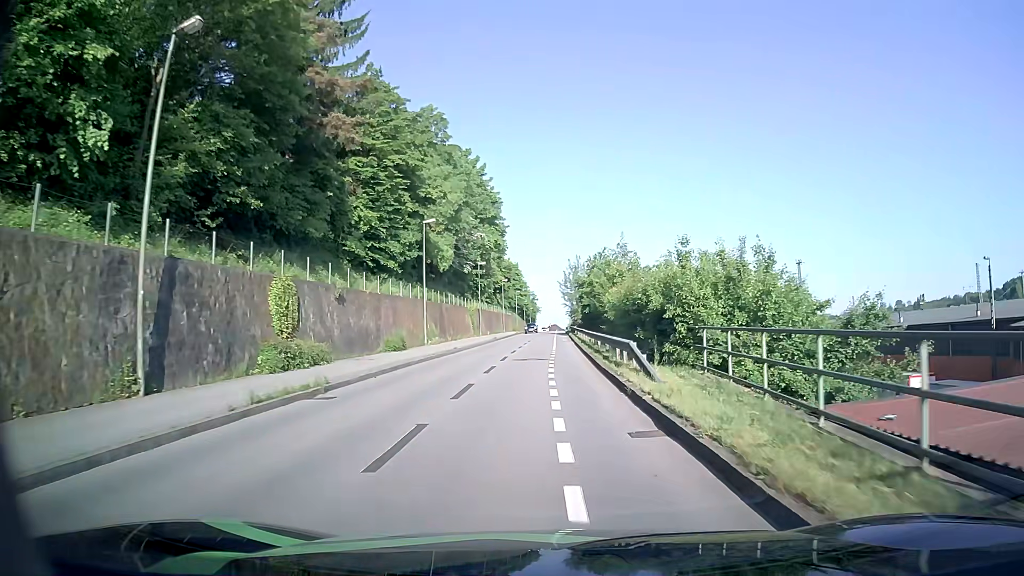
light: Day
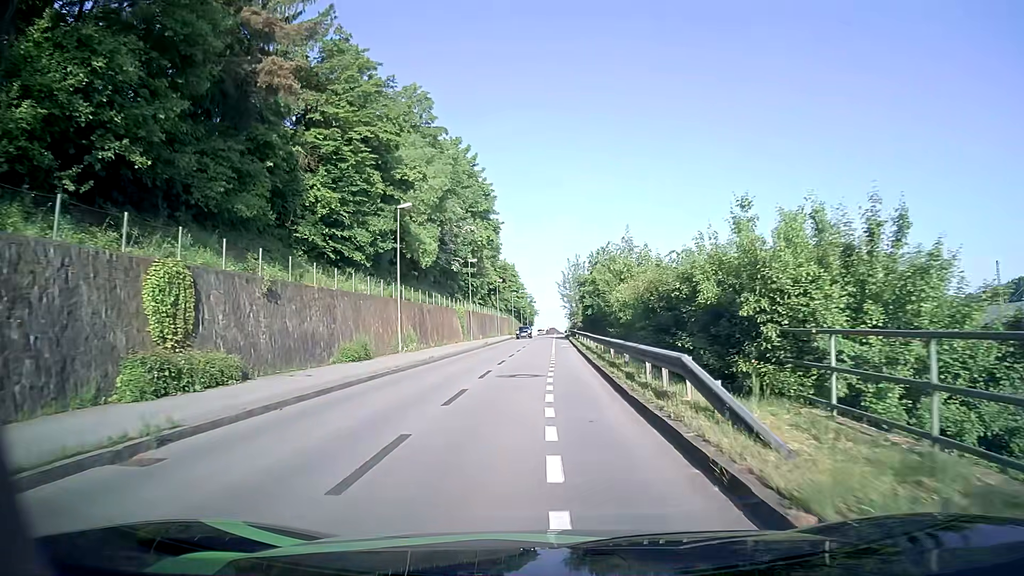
(0.0, +6.7) m; 0°
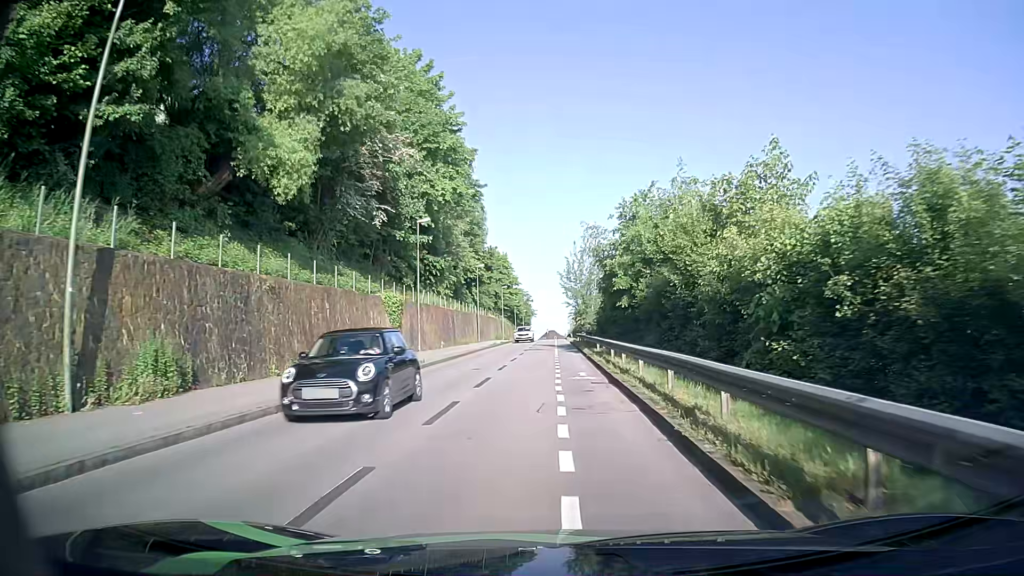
(0.0, +25.9) m; +1°
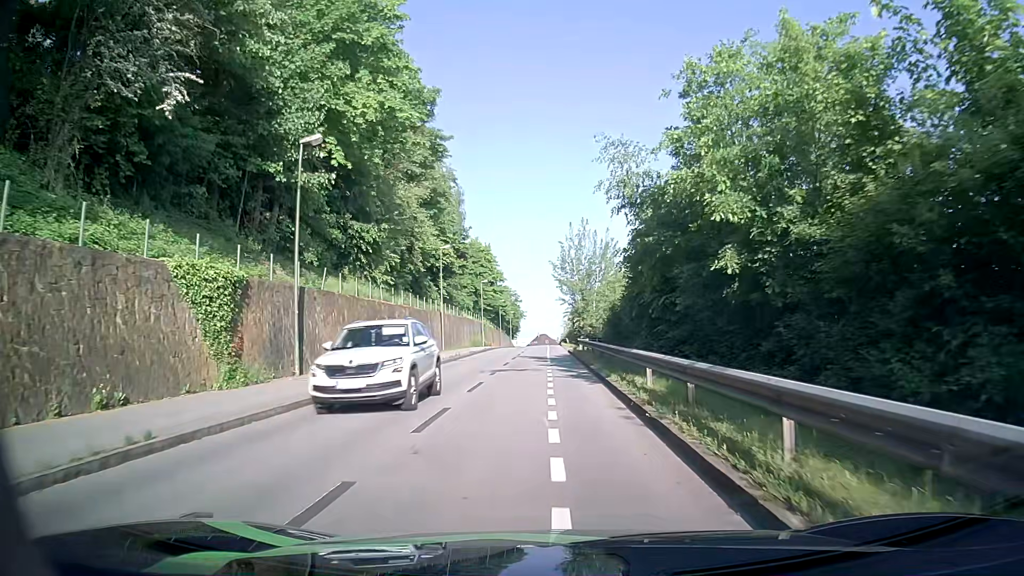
(-0.1, +18.5) m; 0°
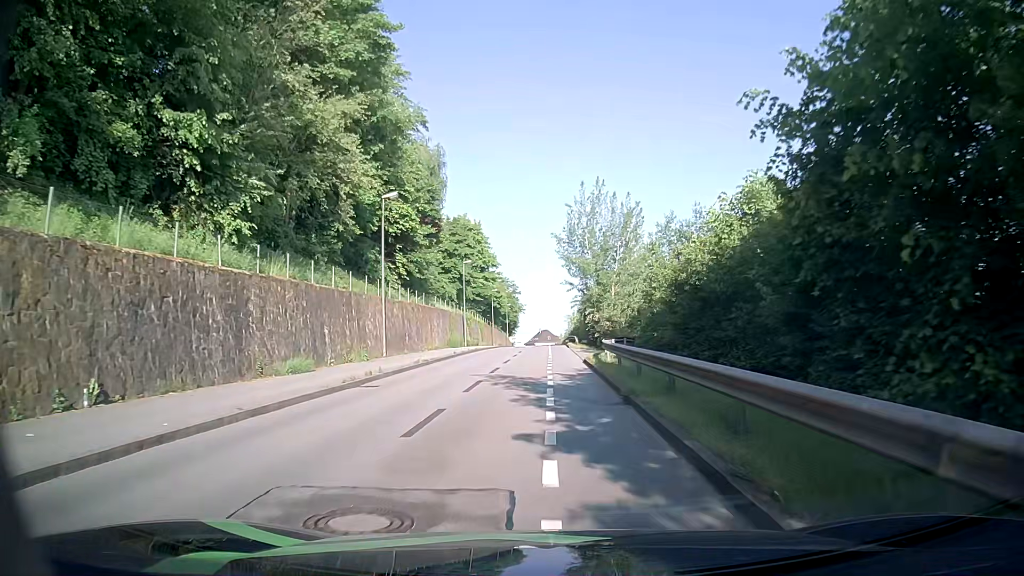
(+0.1, +18.9) m; +1°
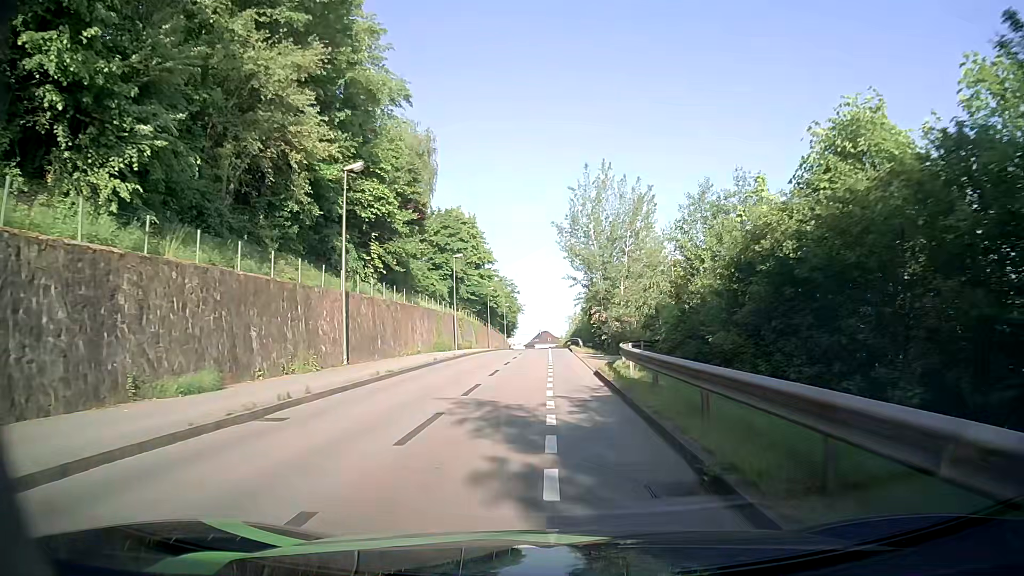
(-0.1, +6.4) m; 0°
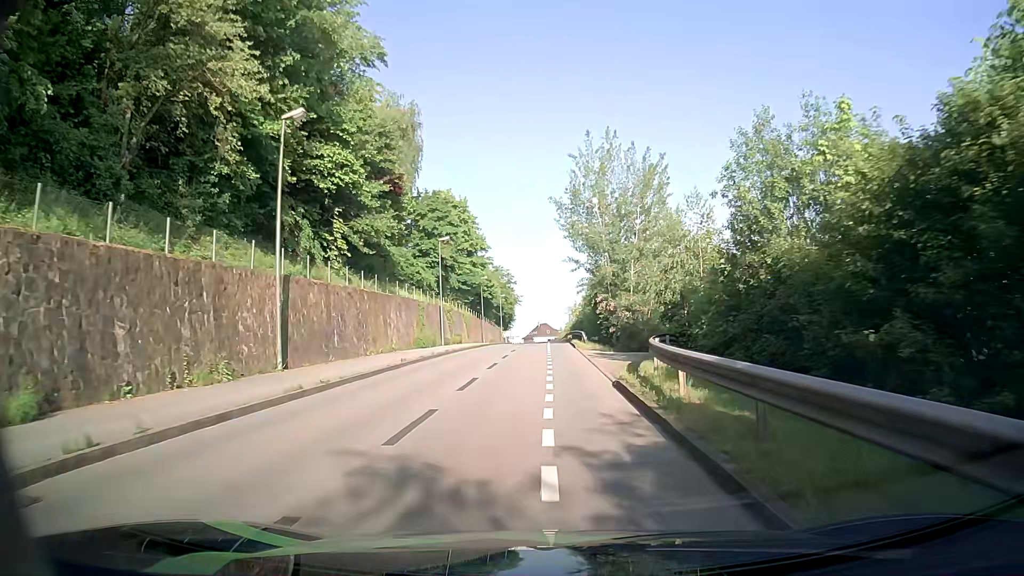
(0.0, +6.5) m; 0°
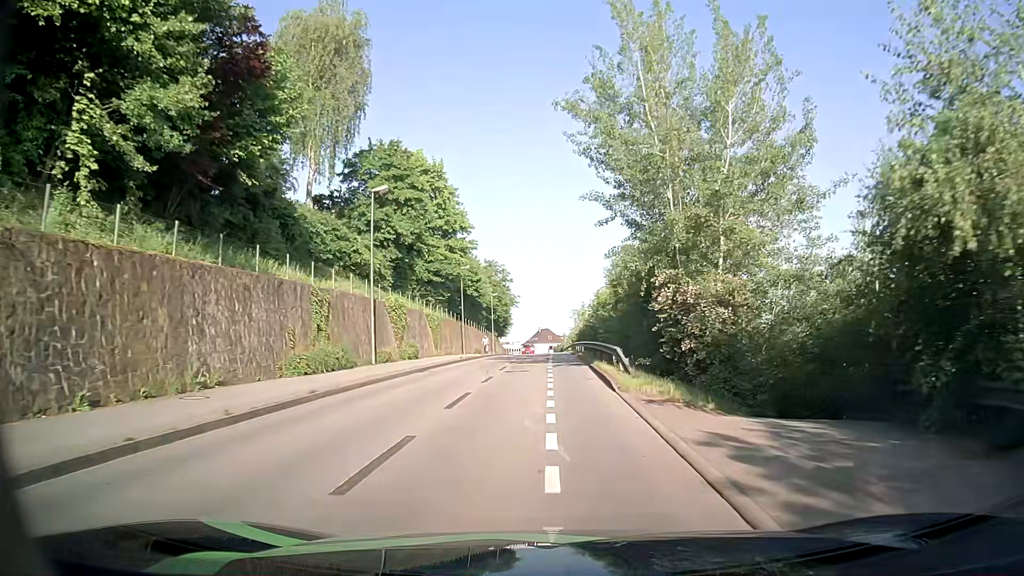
(-0.2, +20.1) m; 0°
